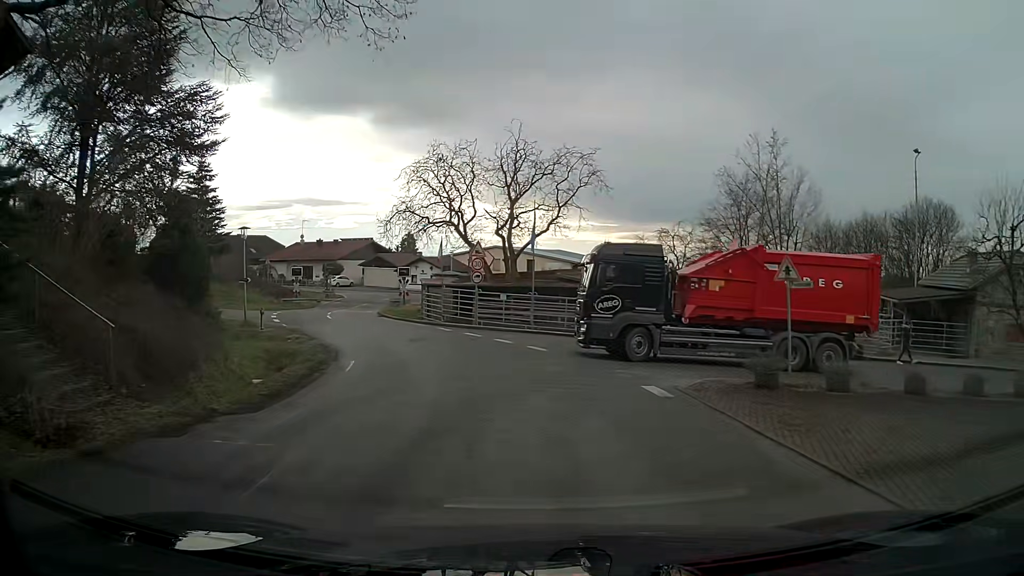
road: residential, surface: asphalt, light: Day
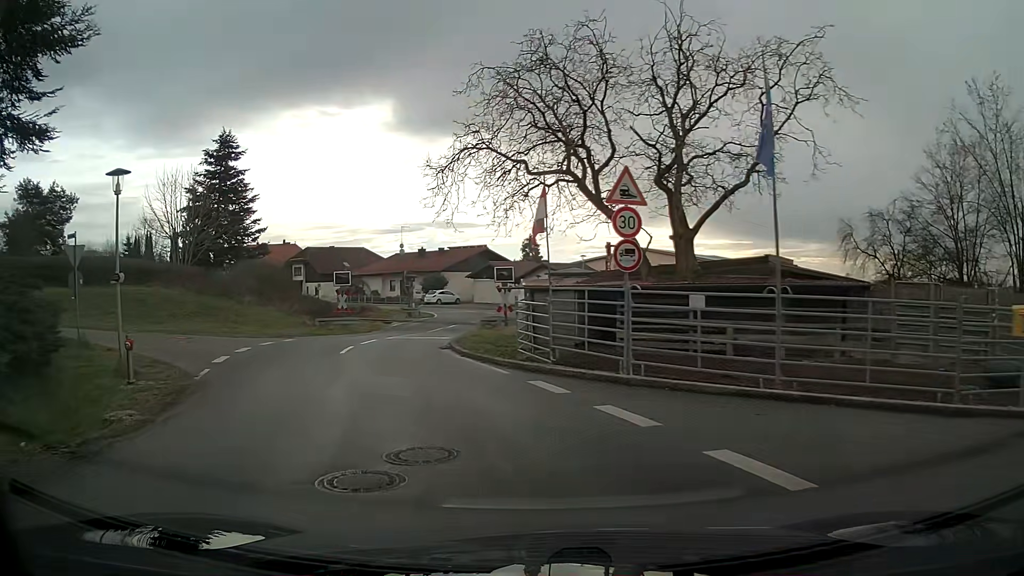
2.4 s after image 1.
(-1.5, +17.8) m; -13°
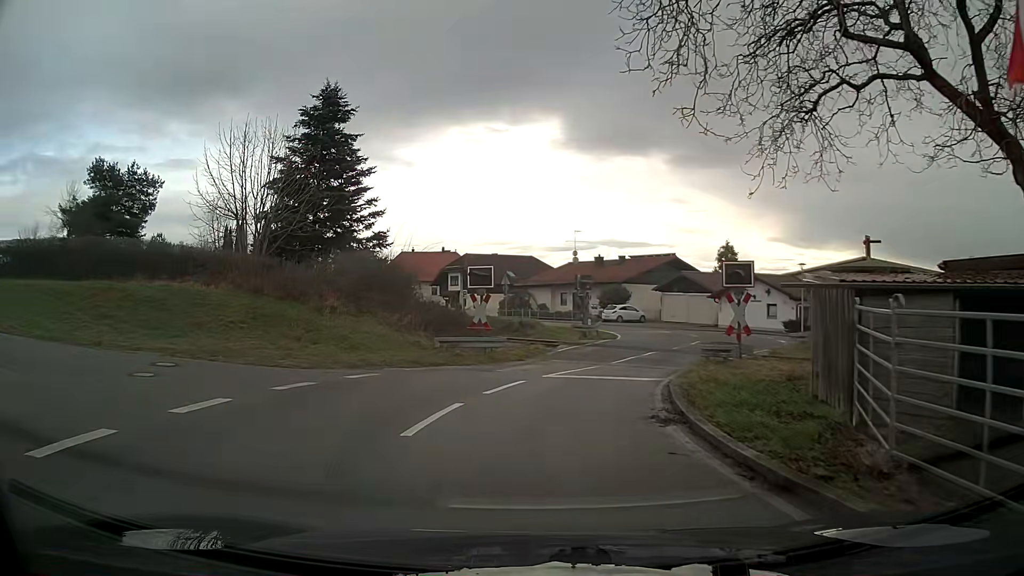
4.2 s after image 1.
(-1.6, +11.7) m; -13°
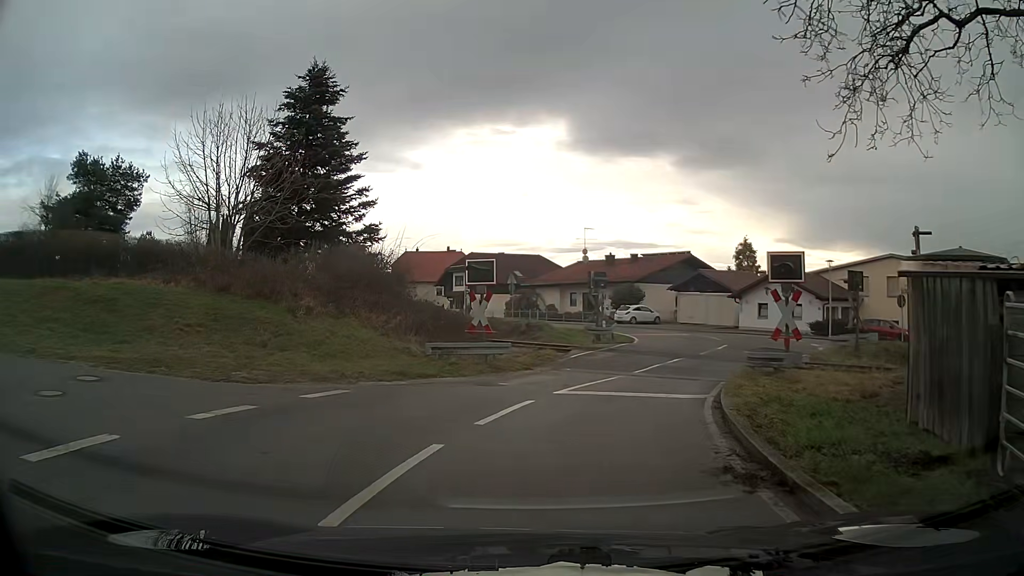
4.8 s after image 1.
(0.0, +3.1) m; 0°
(+1, +10) (+4, +19) (+9, +28) (+9, +38) (+4, +47) (-2, +55) (-7, +63) (-12, +72) (-18, +80) (-23, +89) m
